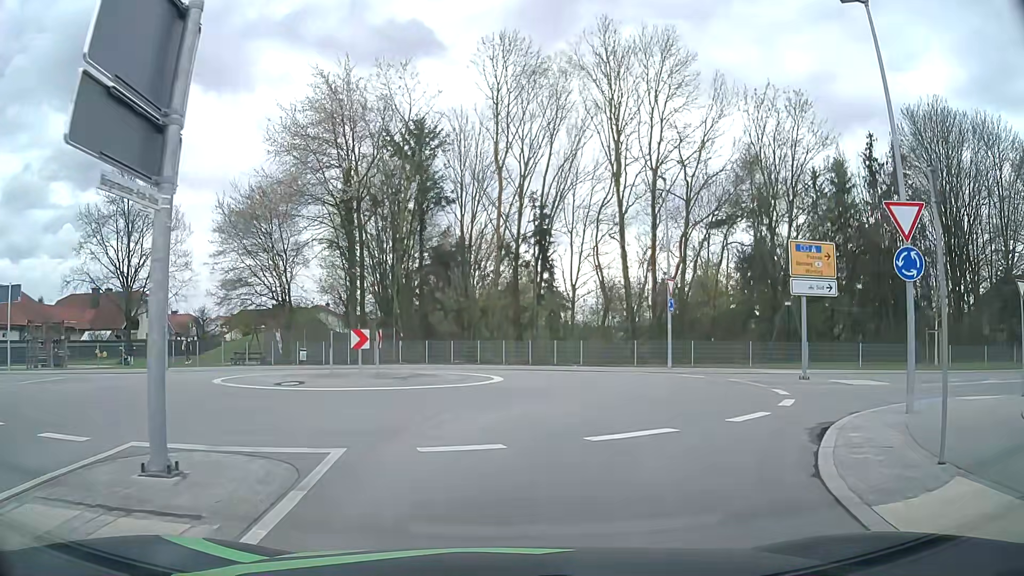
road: unclassified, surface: asphalt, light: Day
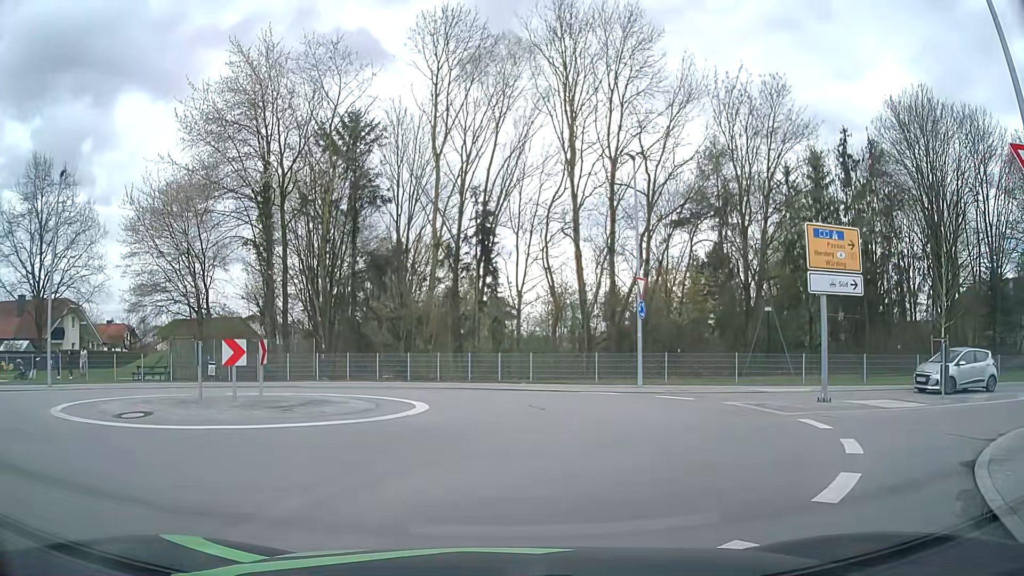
(+0.2, +4.8) m; +5°
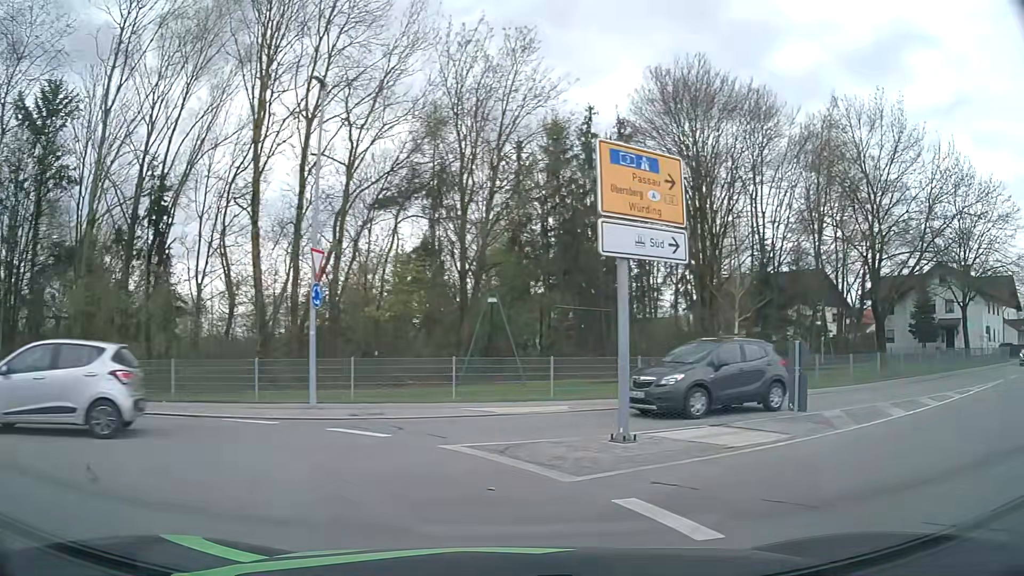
(+1.3, +7.3) m; +24°
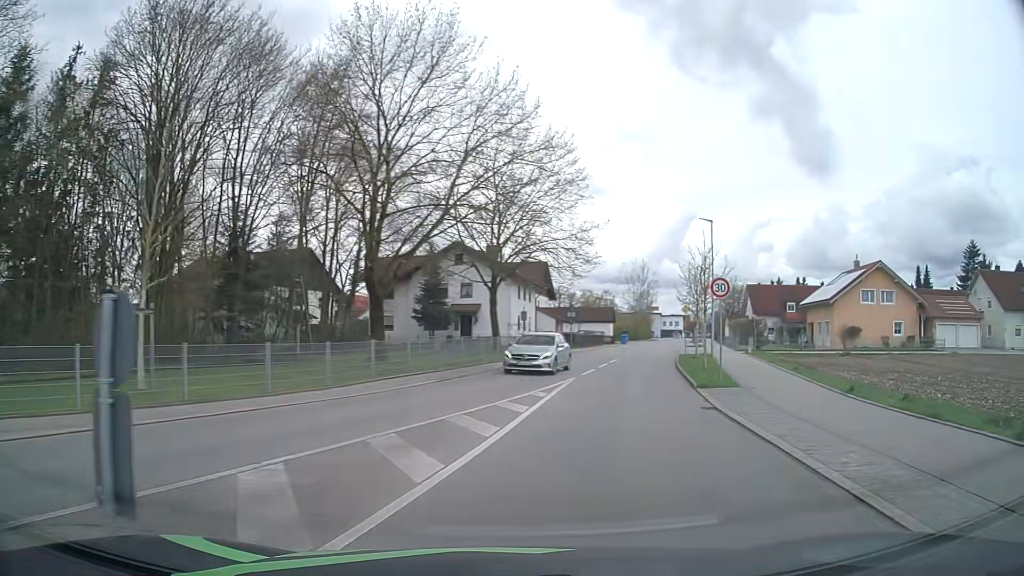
(+3.6, +8.4) m; +44°
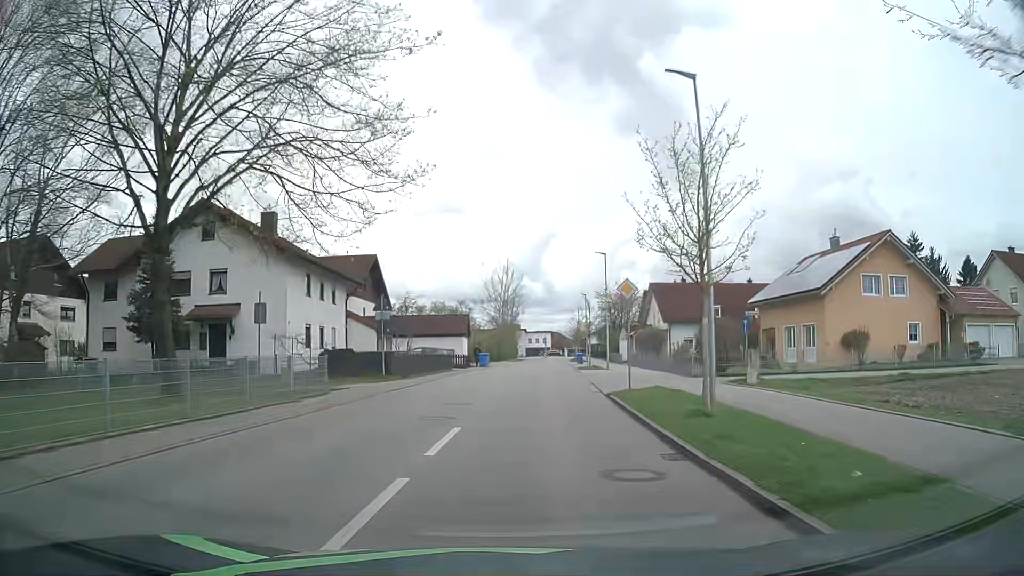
(+4.4, +24.5) m; +13°
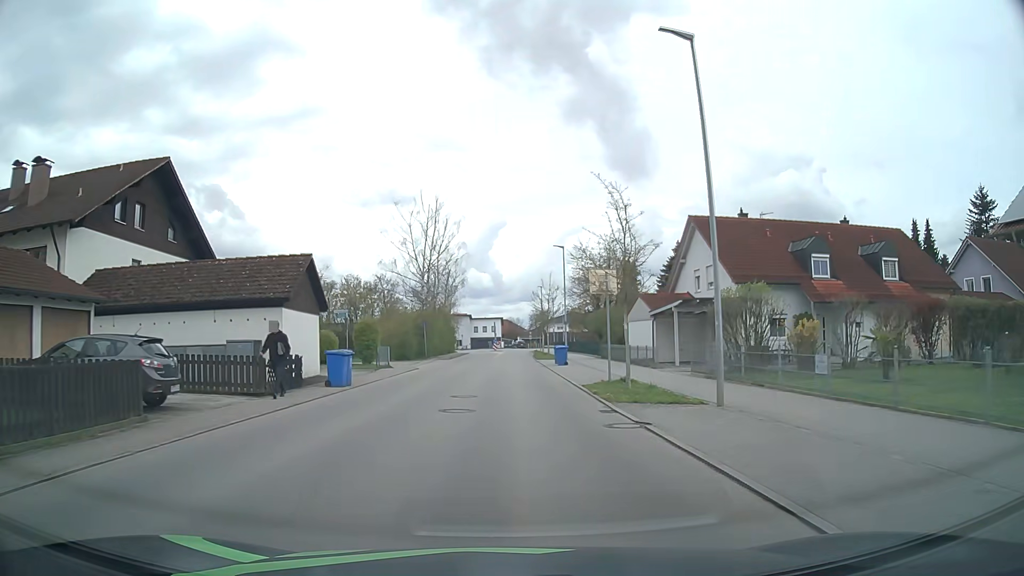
(+1.7, +33.1) m; +4°
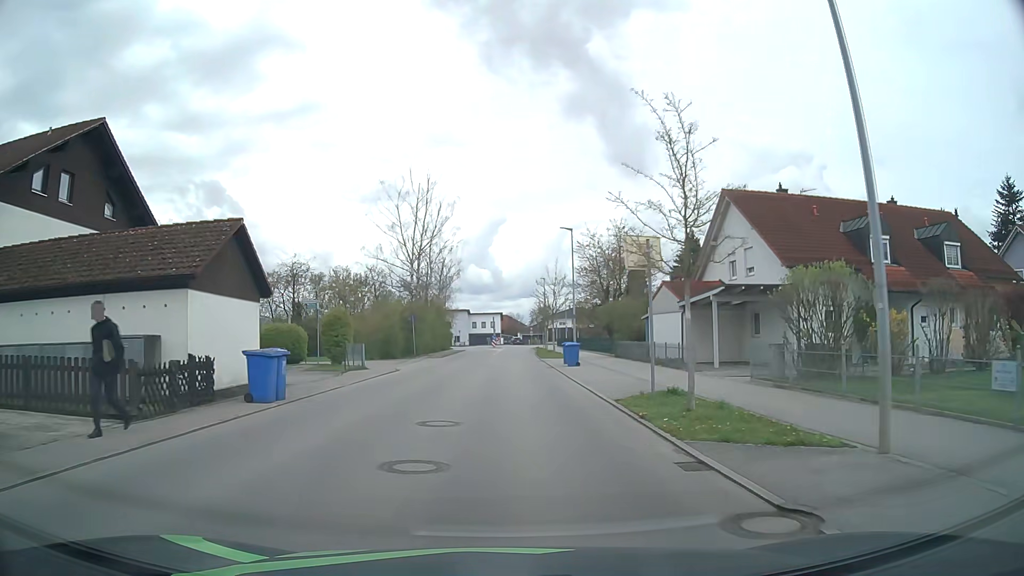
(0.0, +6.2) m; +1°
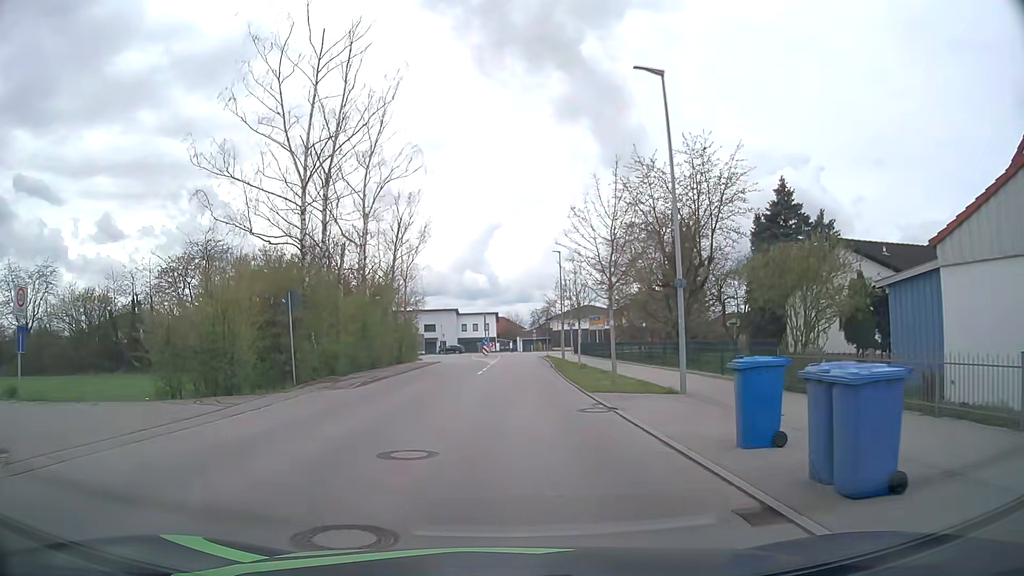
(-0.1, +25.8) m; 0°
(0, +10) (0, +20) (0, +30) (0, +40) (0, +50) (+1, +60) (+1, +70) (+3, +80) (-2, +87) (-11, +86) m
